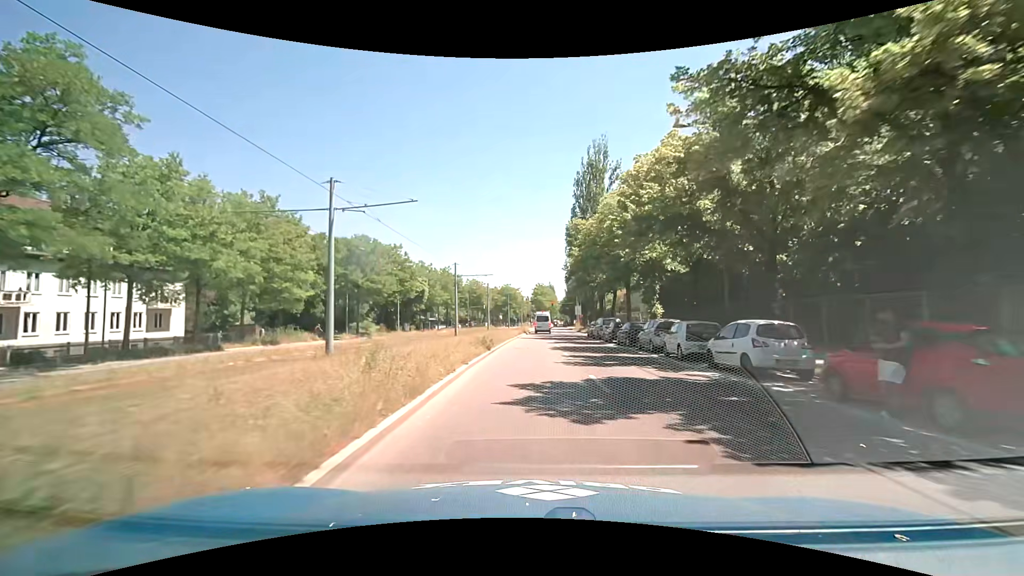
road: secondary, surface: asphalt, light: Day
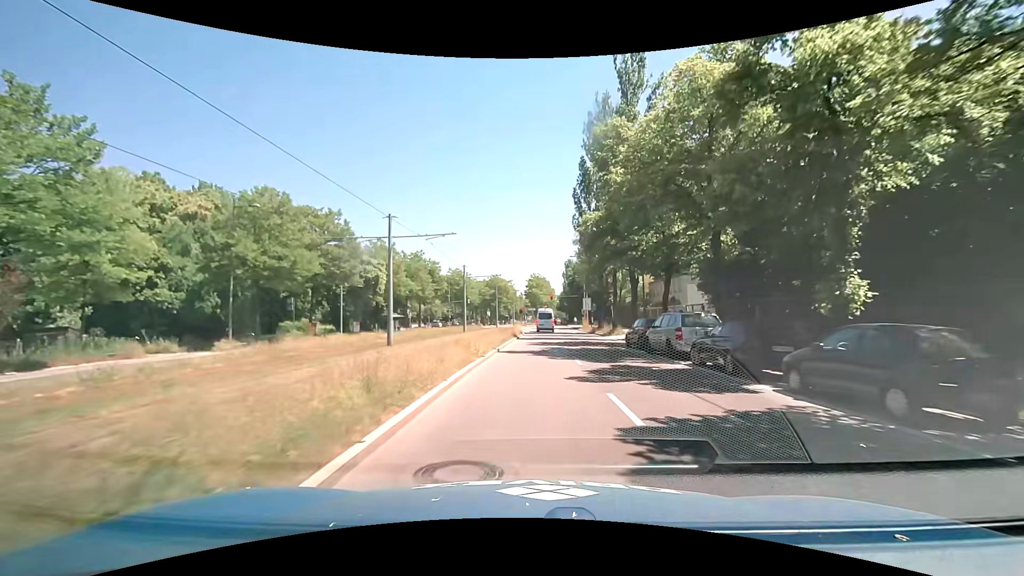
(+0.1, +21.2) m; +1°
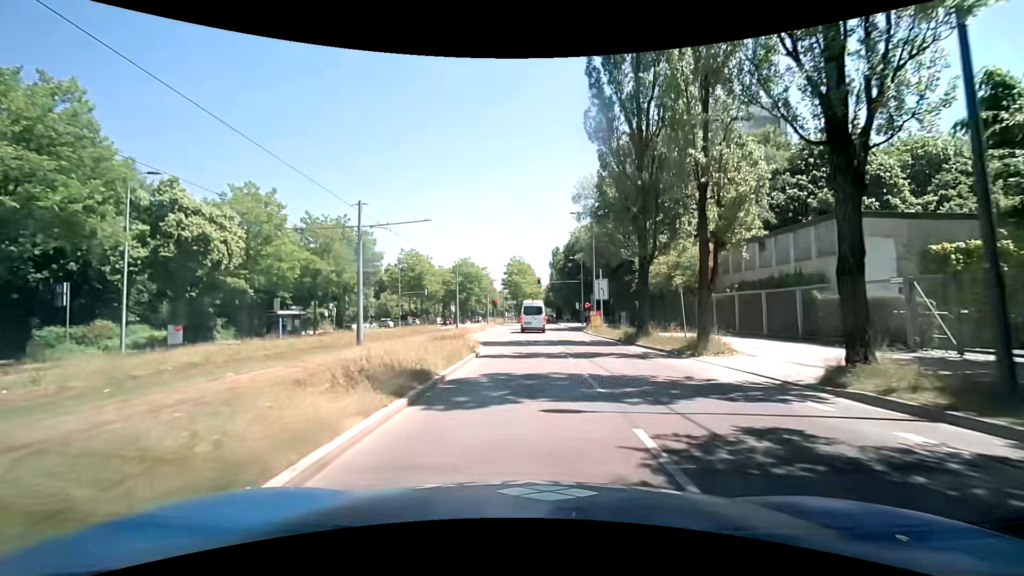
(+0.5, +27.1) m; +1°
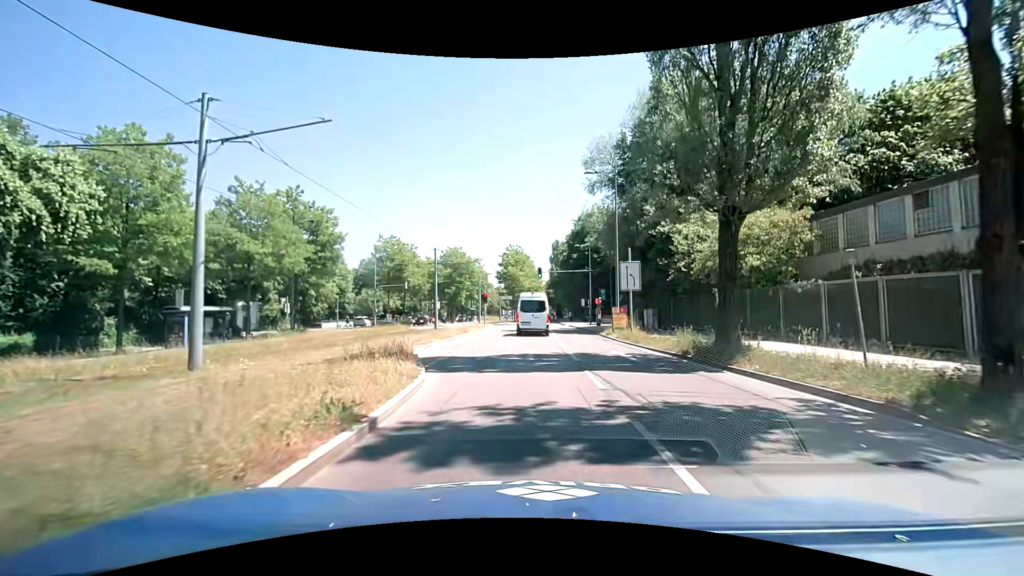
(+0.2, +11.4) m; 0°
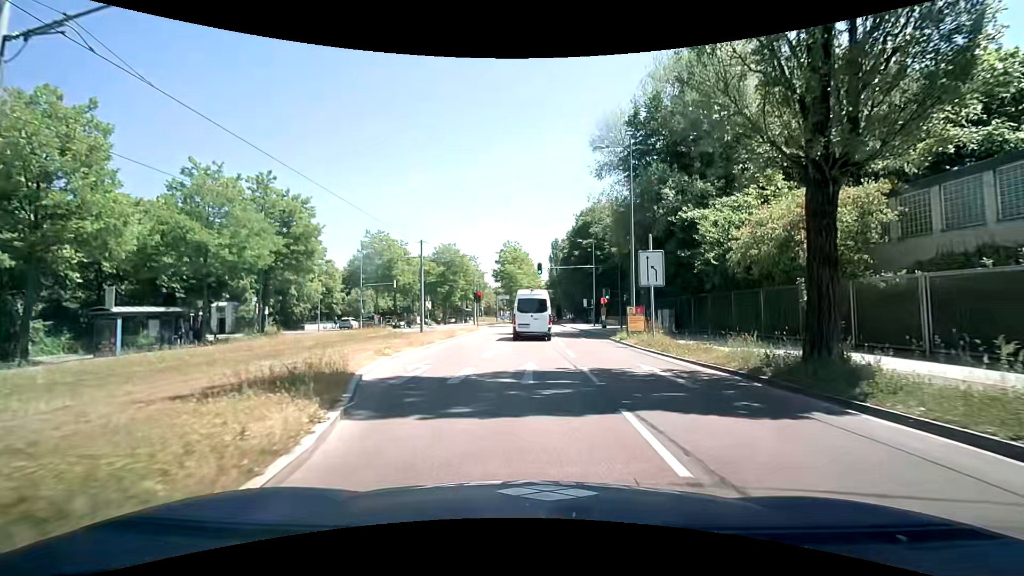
(+0.1, +4.9) m; 0°
